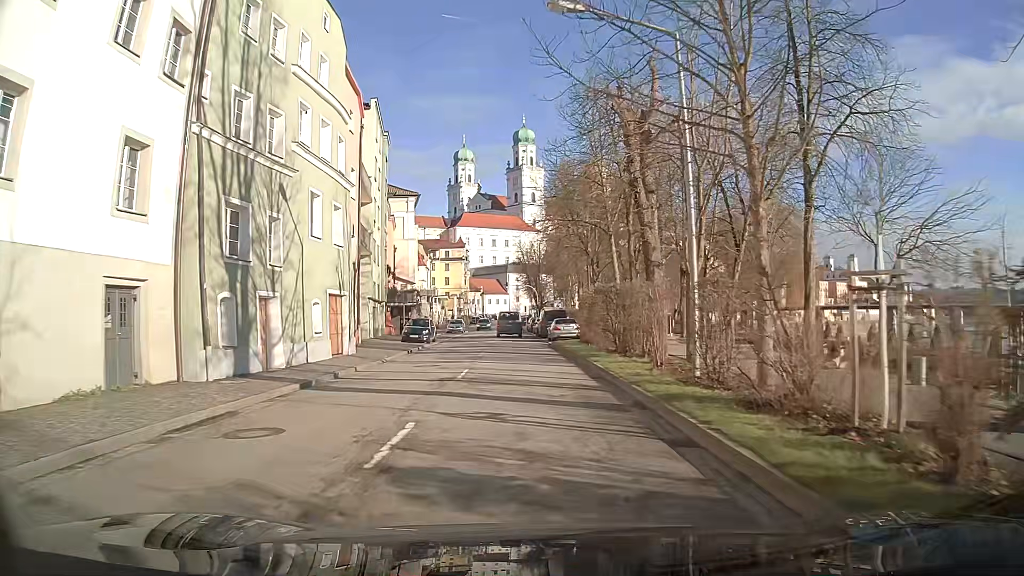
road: primary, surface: asphalt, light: Day
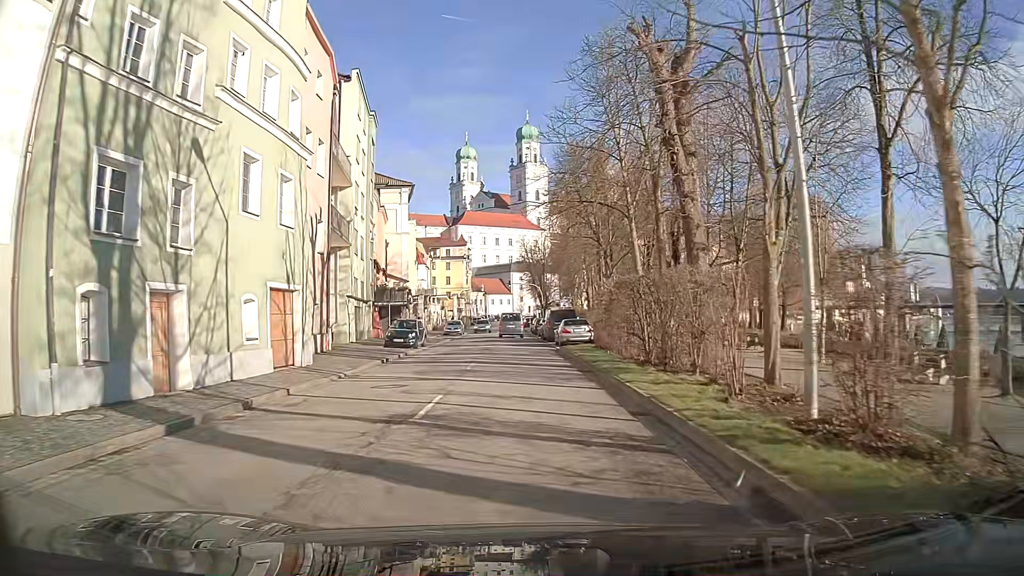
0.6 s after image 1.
(0.0, +5.8) m; -1°
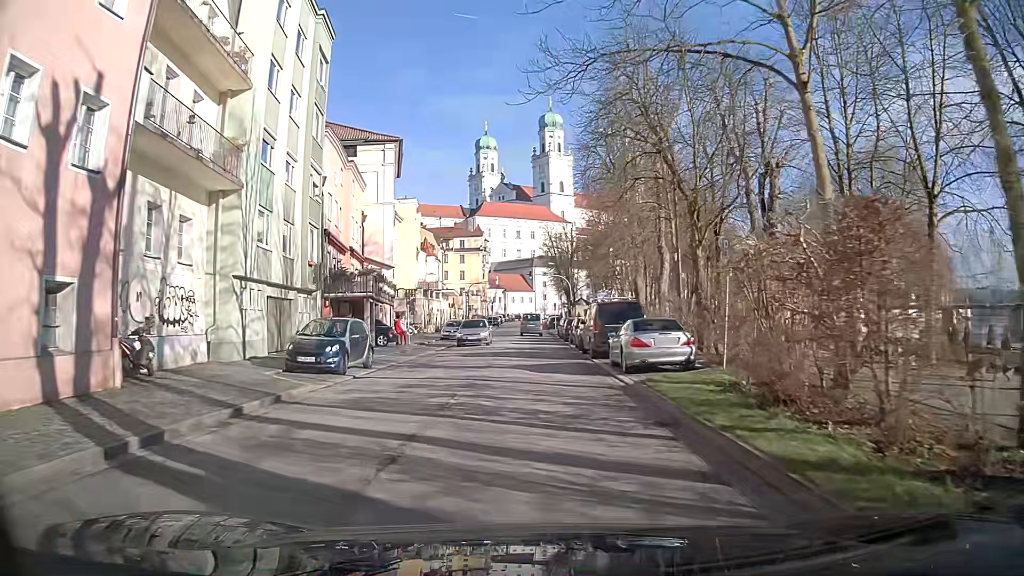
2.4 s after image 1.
(-0.2, +16.8) m; -1°
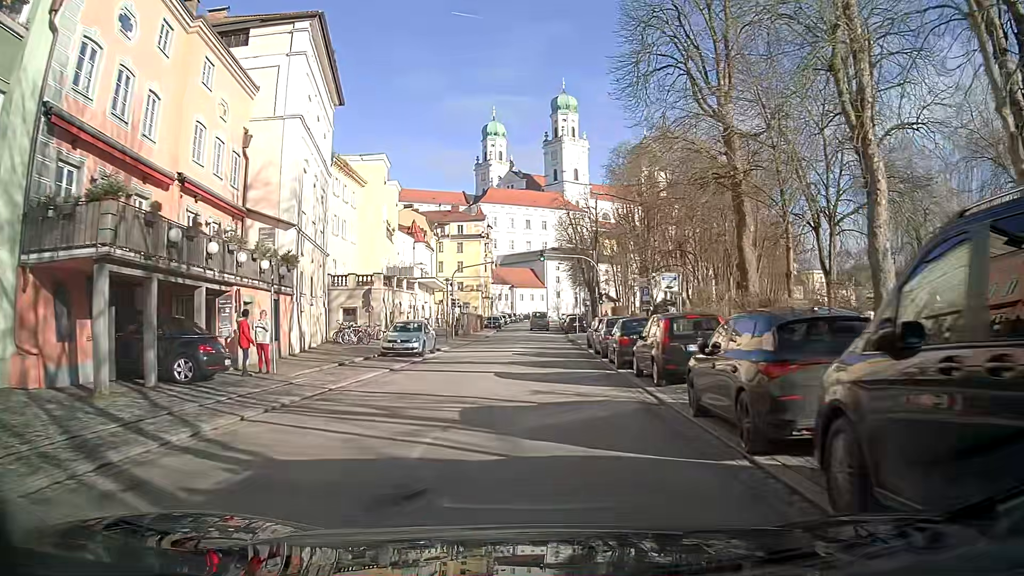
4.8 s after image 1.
(-0.2, +21.9) m; -1°
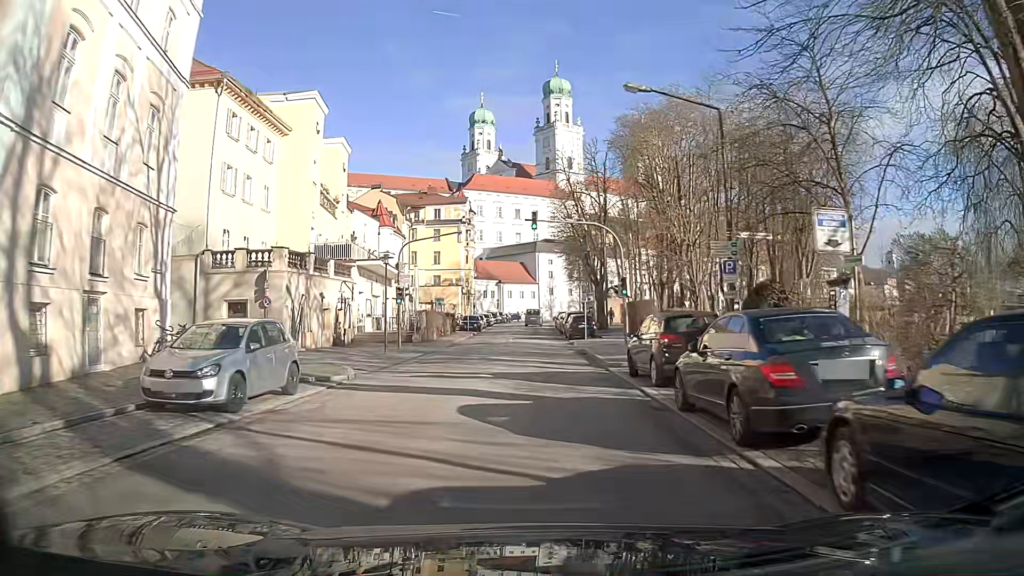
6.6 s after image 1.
(0.0, +17.0) m; 0°
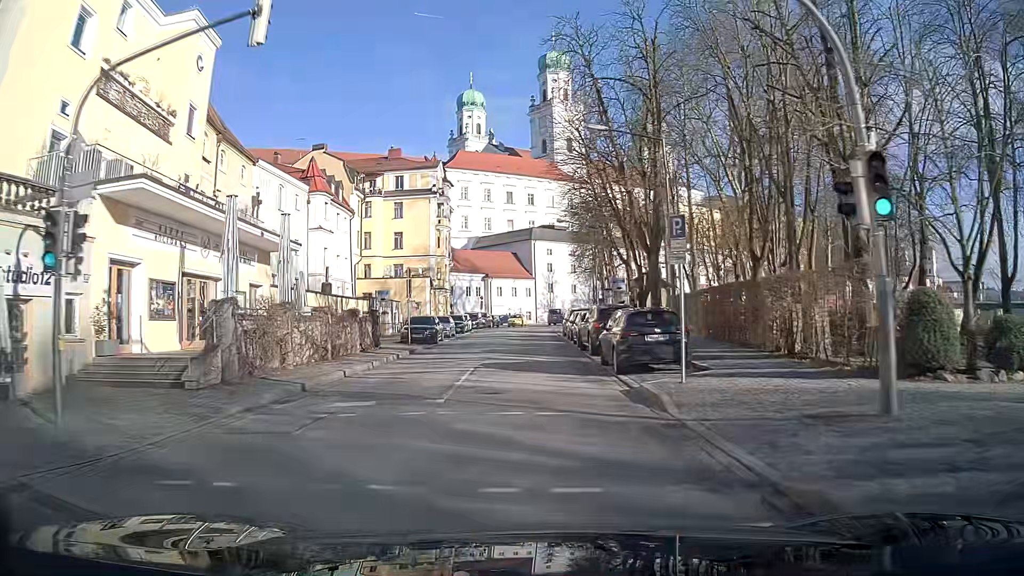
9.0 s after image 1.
(+0.4, +24.8) m; +1°
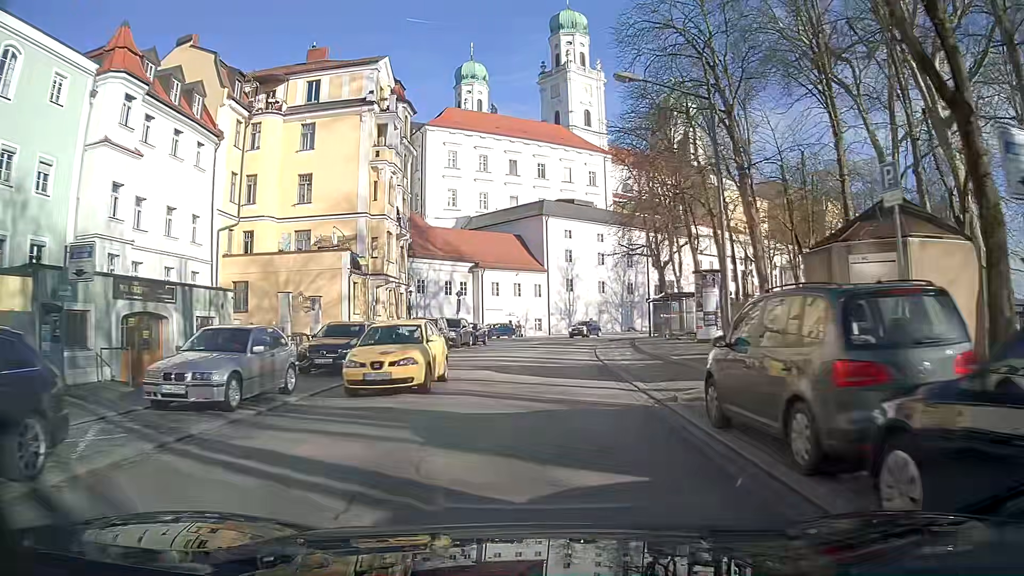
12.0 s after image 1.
(-0.4, +32.5) m; -1°
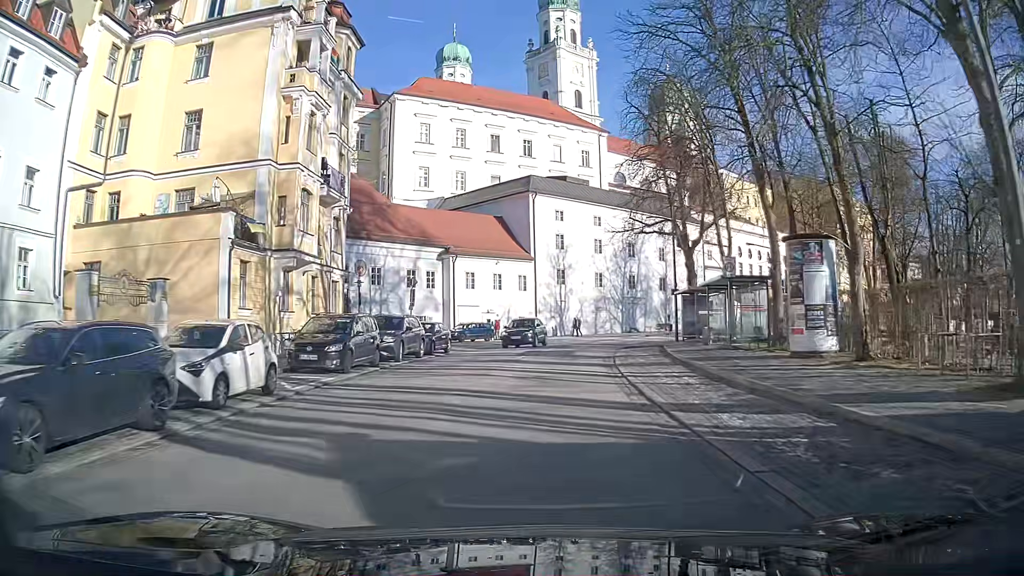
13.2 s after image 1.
(+0.1, +13.0) m; +1°
(0, +10) (+1, +20) (+2, +30) (+5, +40) (+9, +49) (+14, +57) (+20, +65) (+26, +73) (+33, +80) (+40, +87) m
